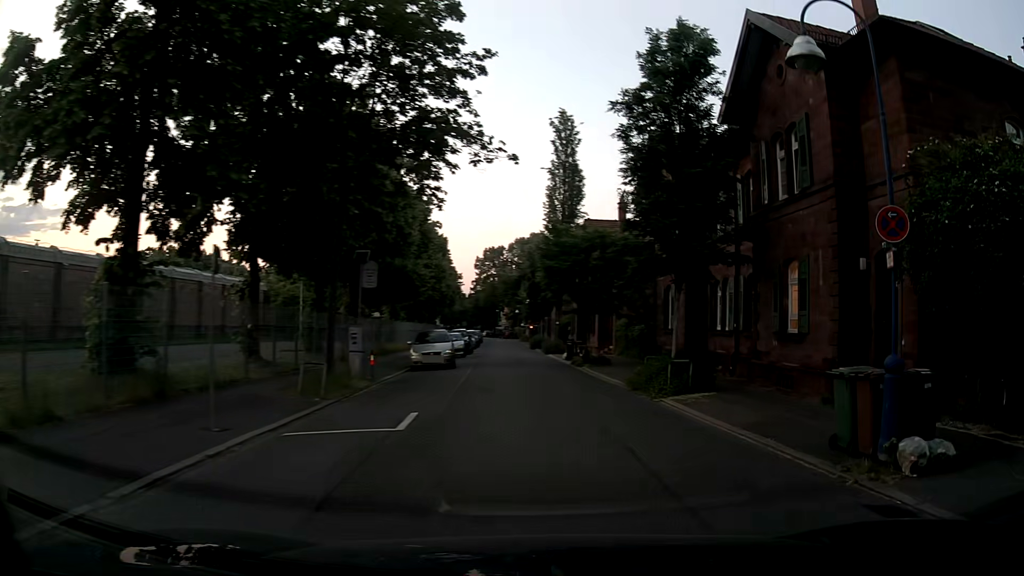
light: Day
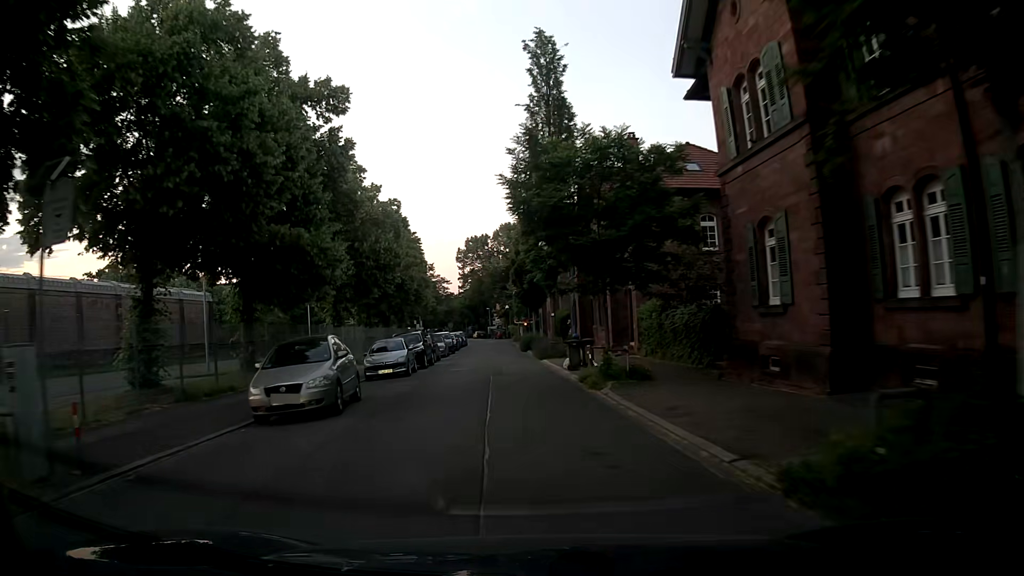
(+0.5, +14.4) m; -1°
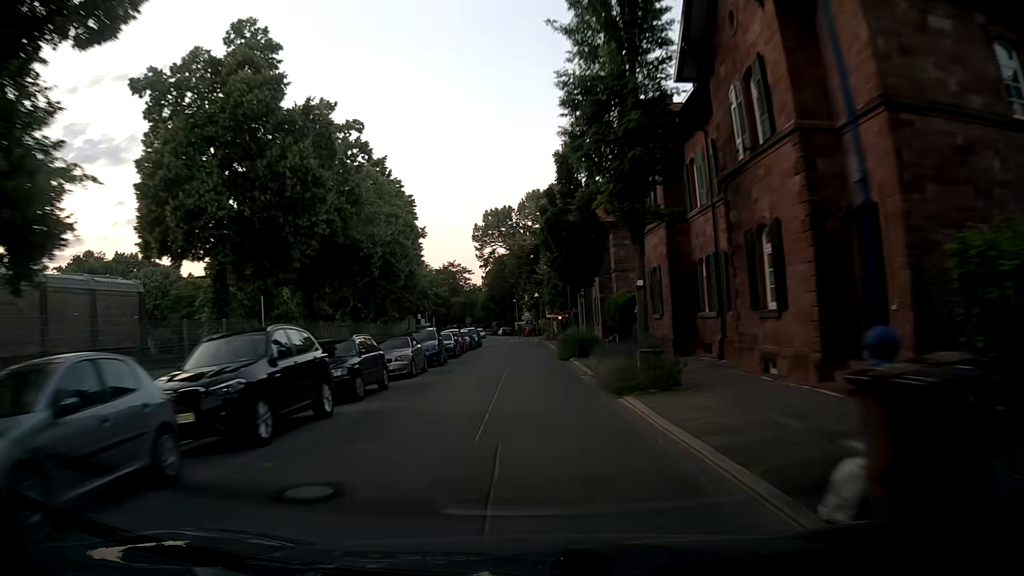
(-0.4, +21.1) m; -2°
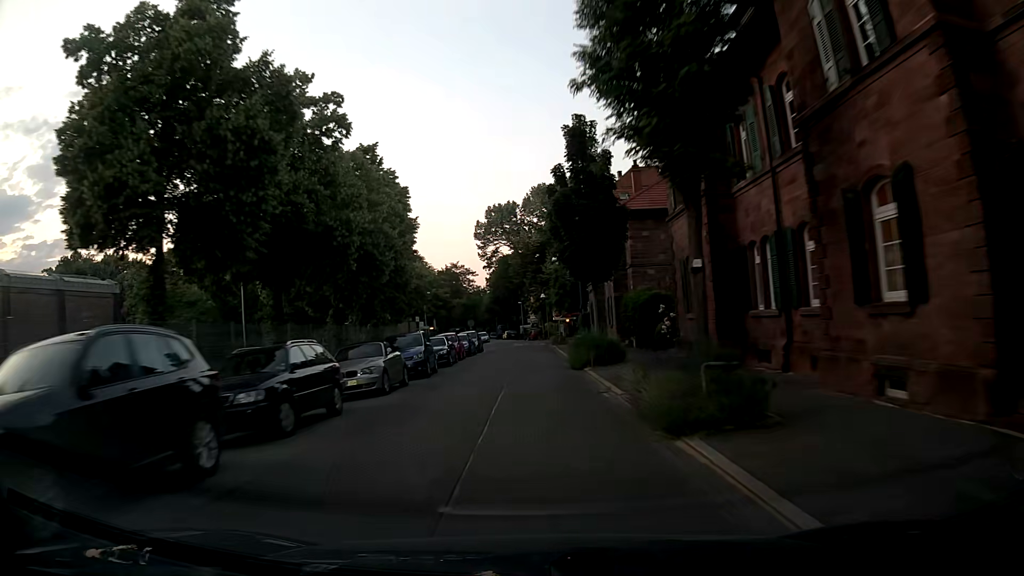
(0.0, +4.9) m; 0°
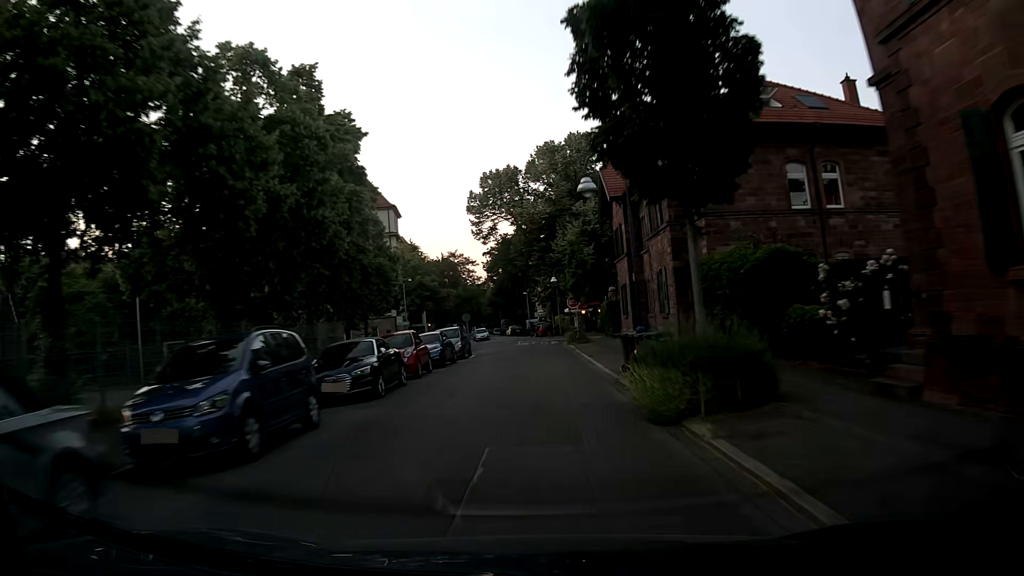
(-0.2, +15.0) m; -1°
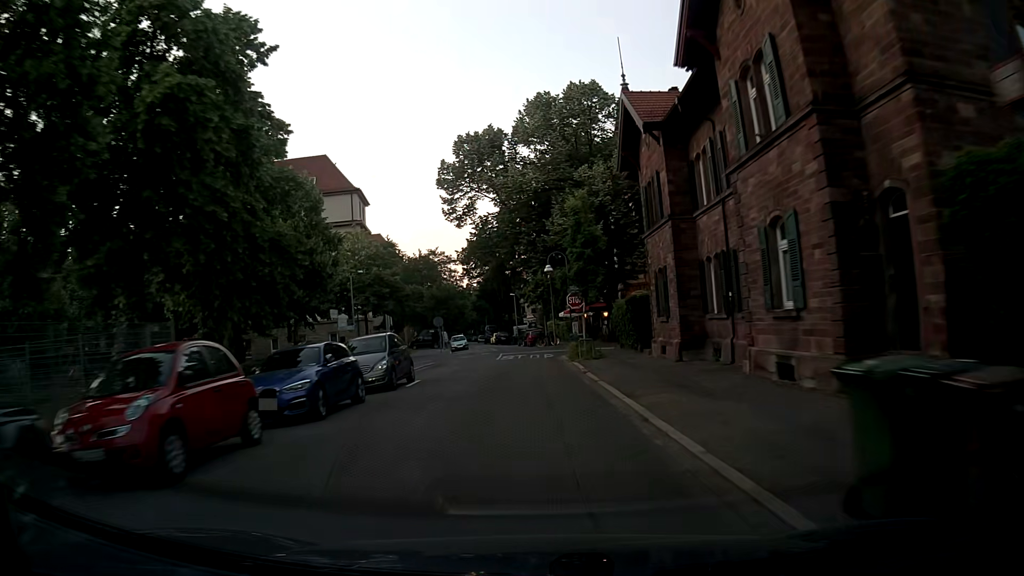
(+0.2, +14.0) m; +1°
